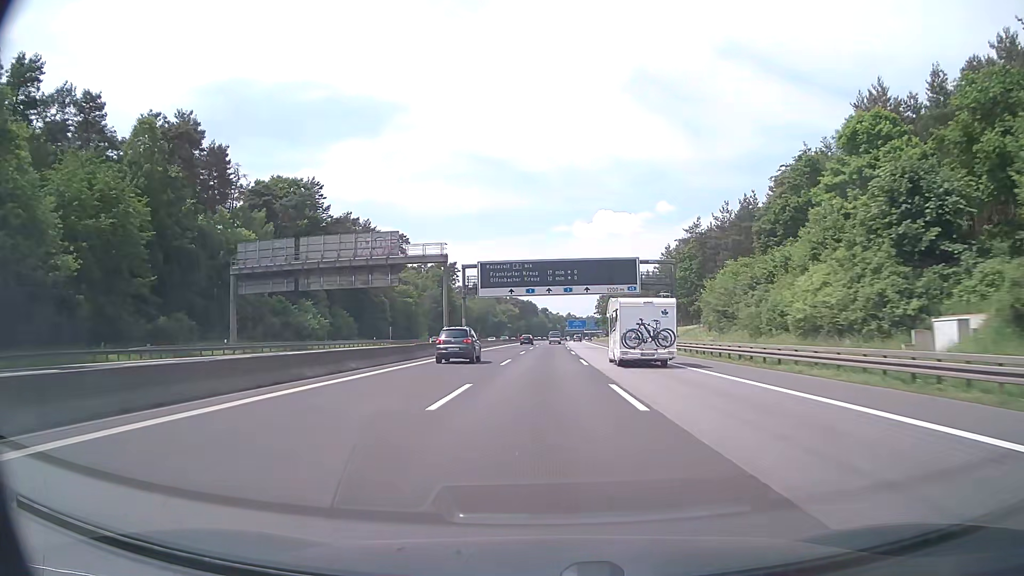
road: motorway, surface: asphalt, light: Day
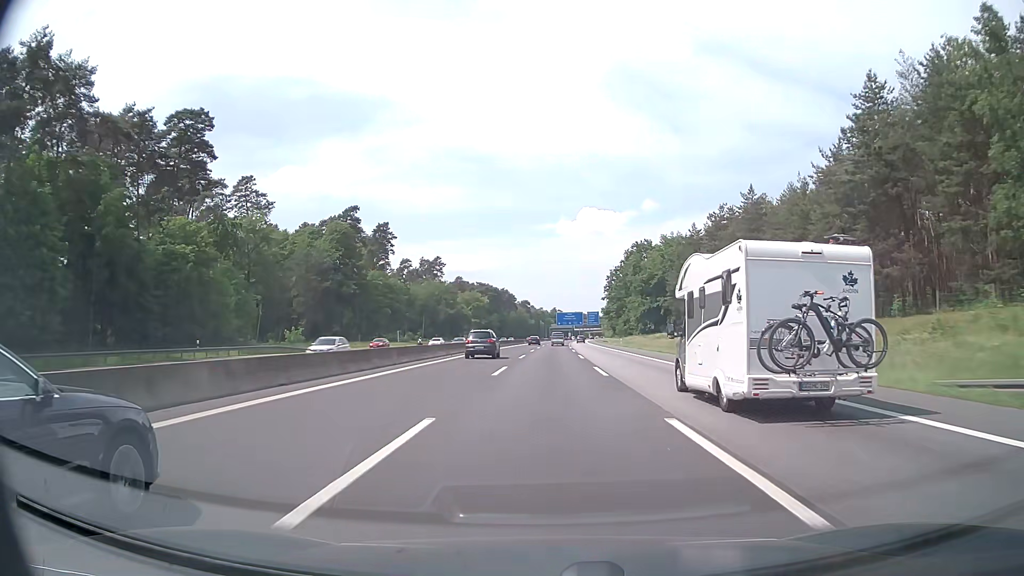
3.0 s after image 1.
(+1.3, +96.9) m; +1°
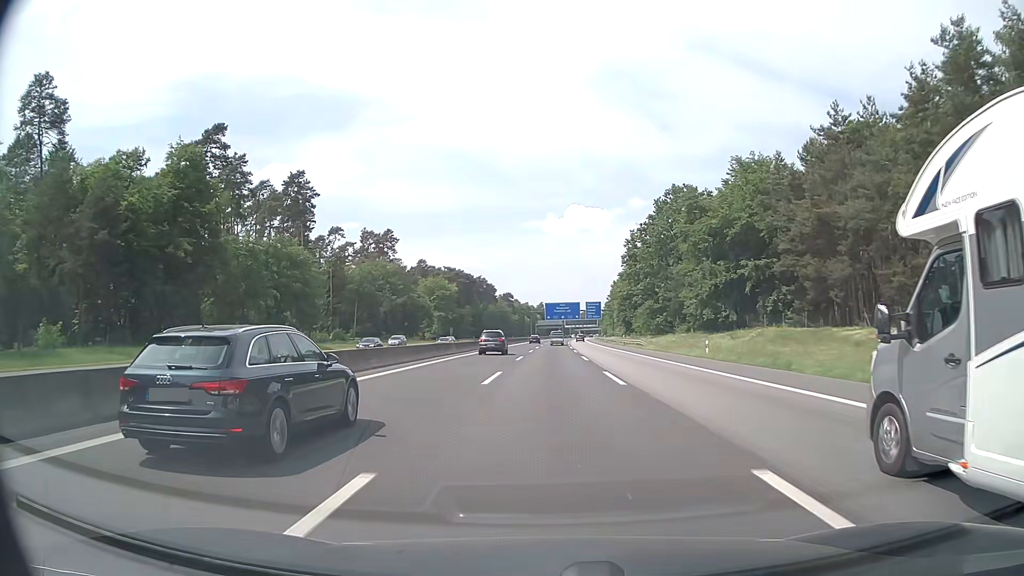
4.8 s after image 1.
(+0.6, +58.2) m; +1°
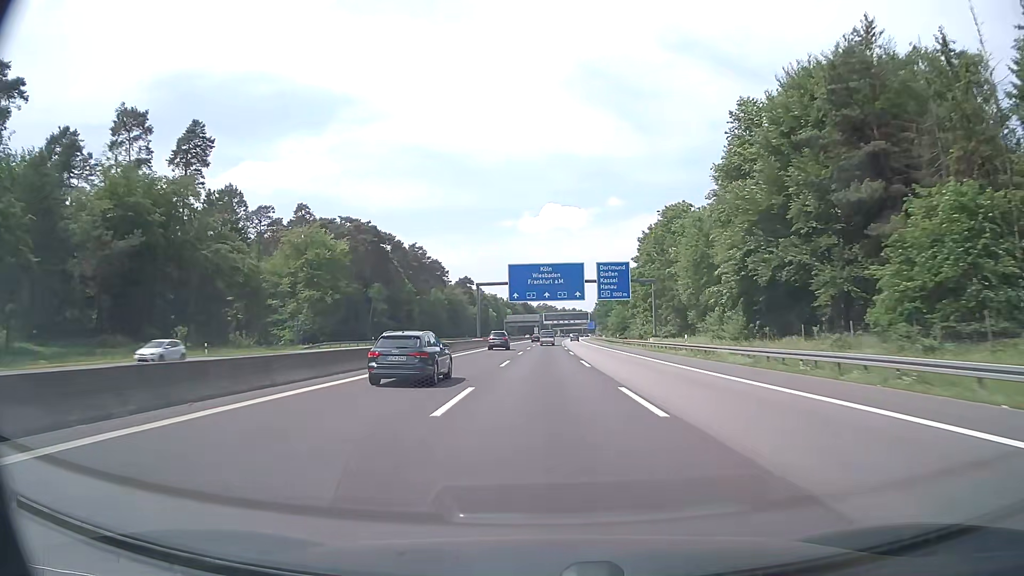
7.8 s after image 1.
(+1.6, +96.9) m; +2°
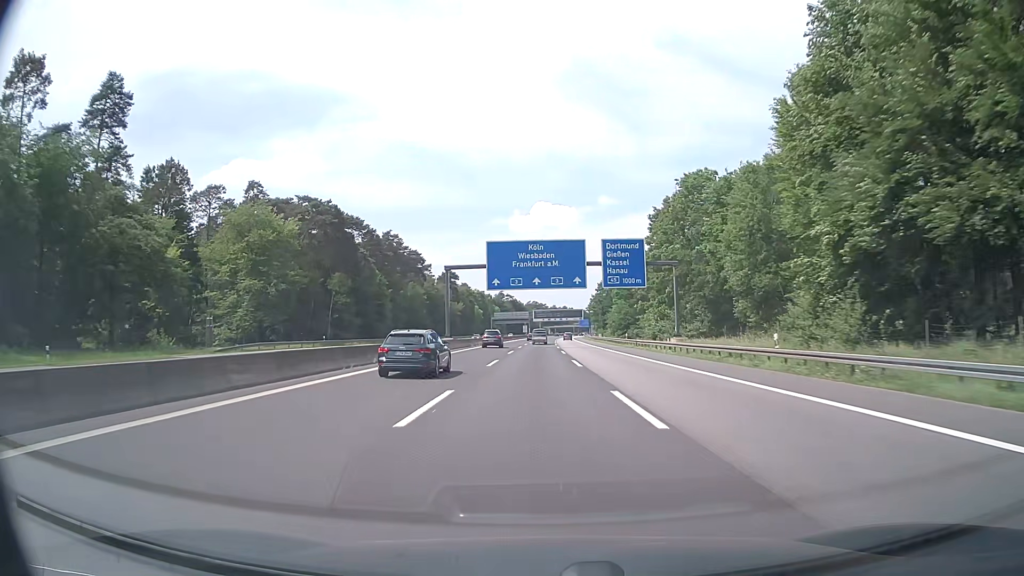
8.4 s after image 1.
(+0.1, +19.4) m; +1°
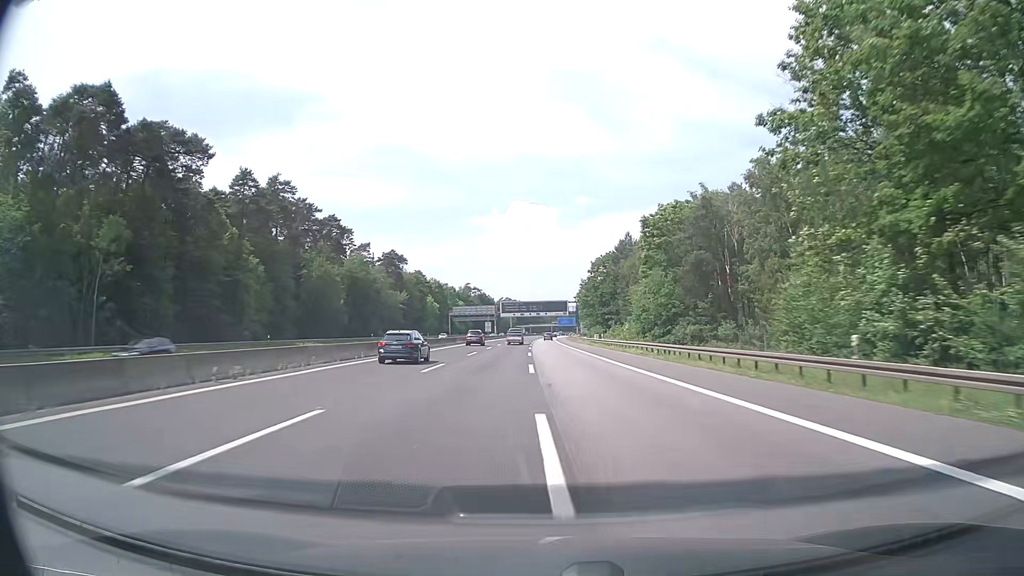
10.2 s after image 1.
(+1.3, +58.1) m; +2°
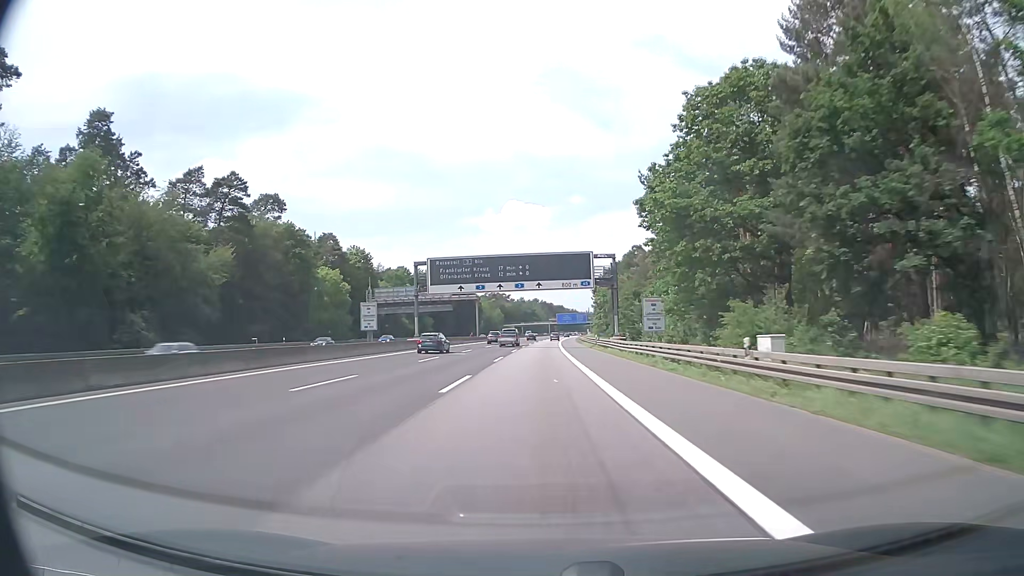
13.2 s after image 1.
(+0.8, +97.0) m; 0°
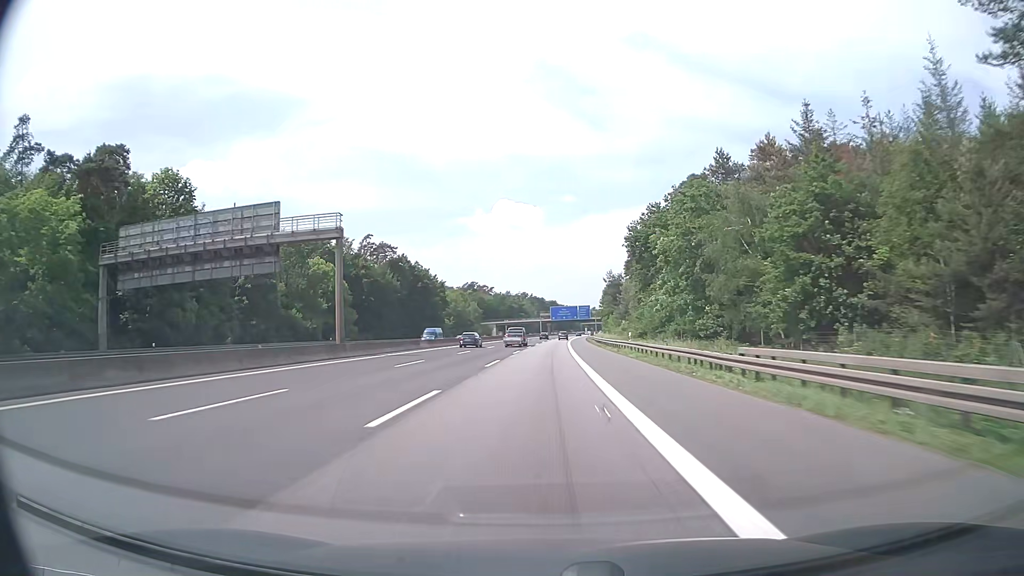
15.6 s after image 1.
(+0.4, +77.5) m; +1°
(0, +10) (0, +20) (0, +30) (0, +40) (0, +50) (+1, +60) (+1, +70) (+1, +80) (+1, +90) (+2, +100) m
